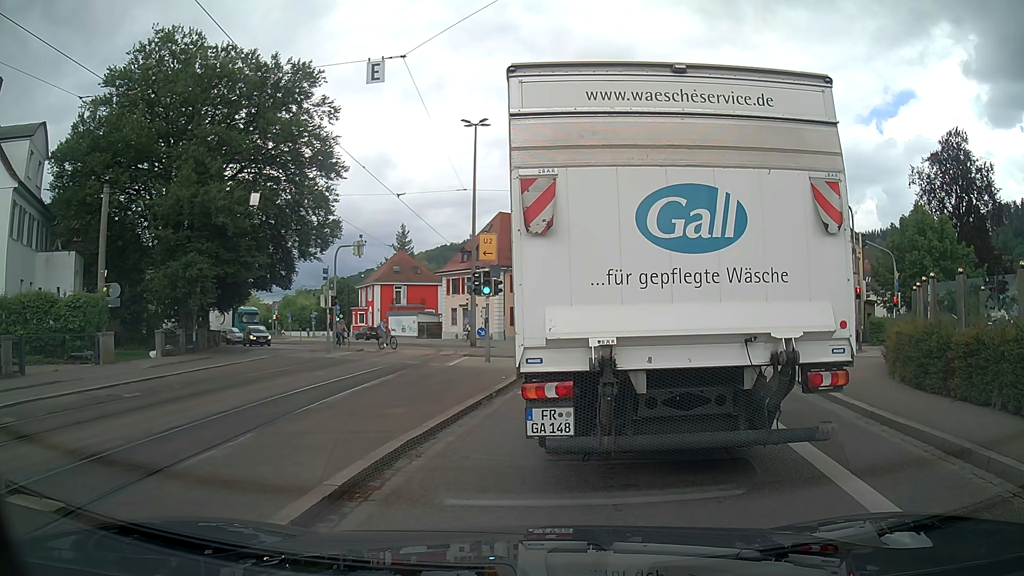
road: tertiary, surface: asphalt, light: Day
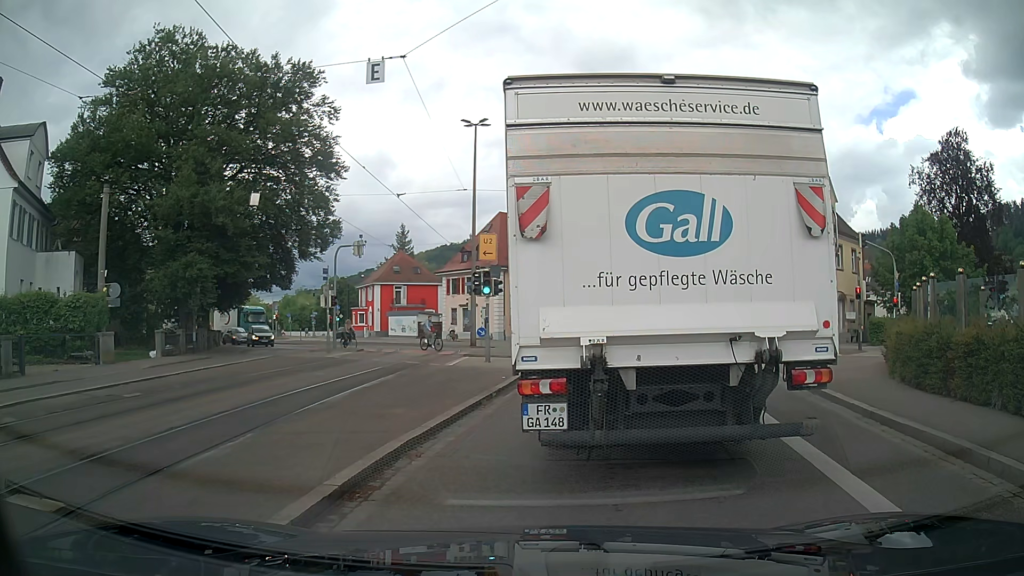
(0.0, 0.0) m; 0°
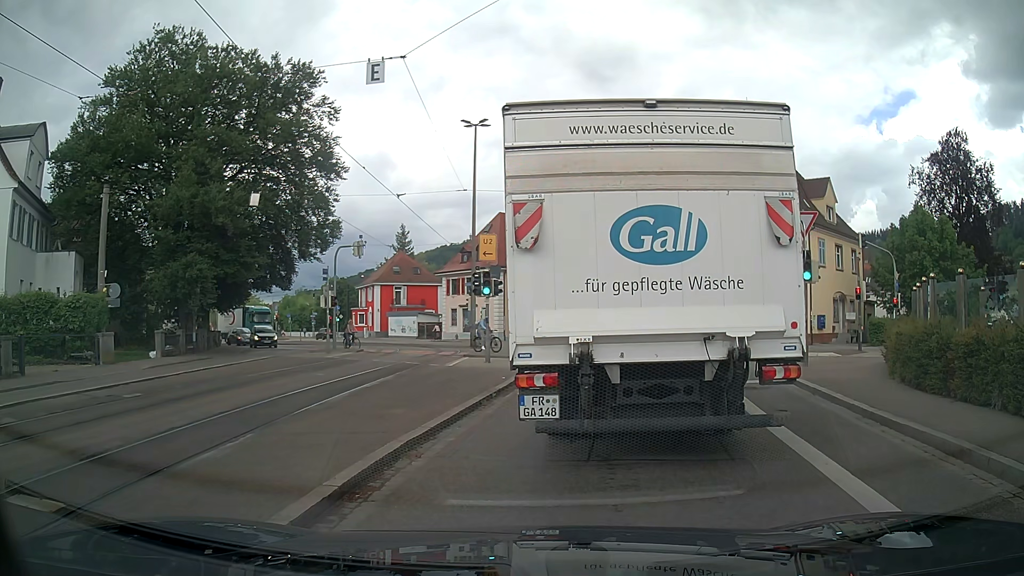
(0.0, 0.0) m; 0°
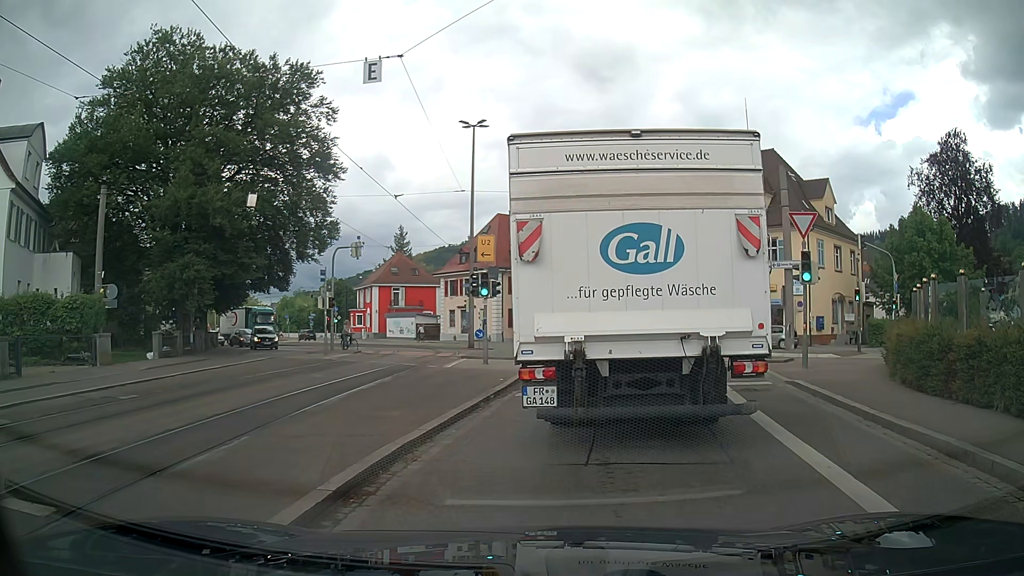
(0.0, +0.1) m; 0°
